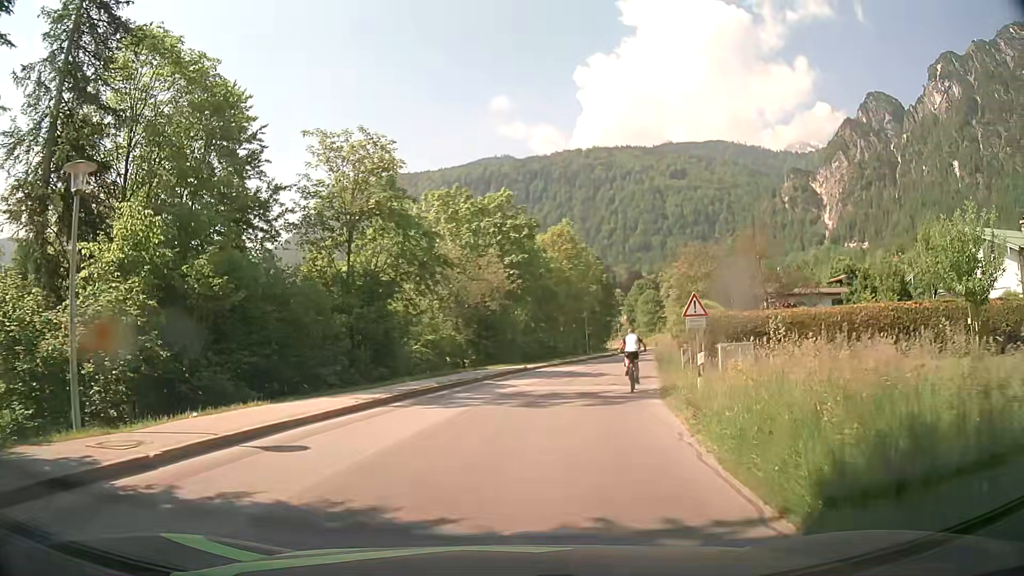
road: tertiary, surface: asphalt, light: Day
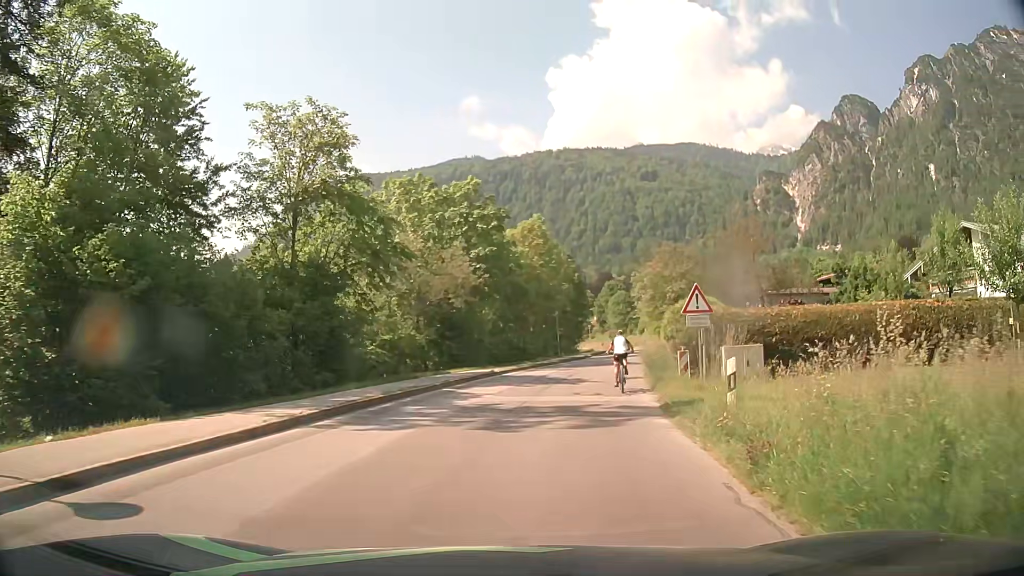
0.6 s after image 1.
(+0.1, +3.7) m; +4°
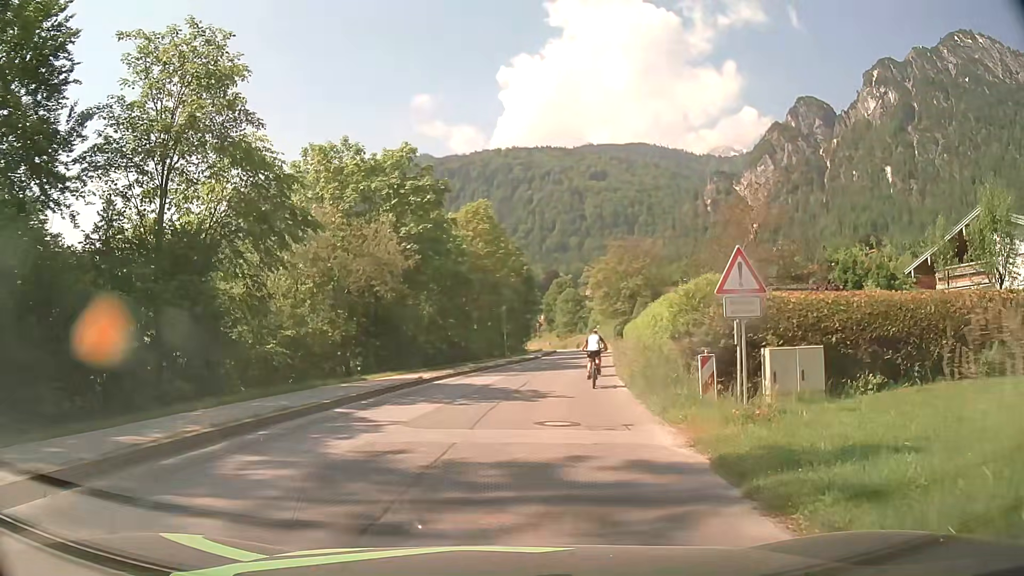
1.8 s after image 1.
(+0.2, +6.9) m; +4°
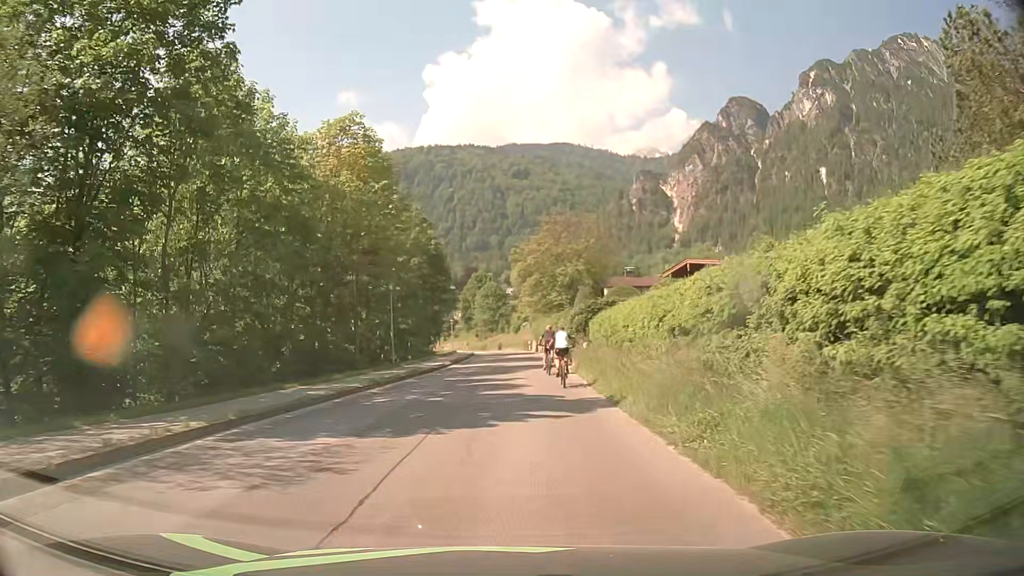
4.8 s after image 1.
(+1.5, +20.9) m; +7°
